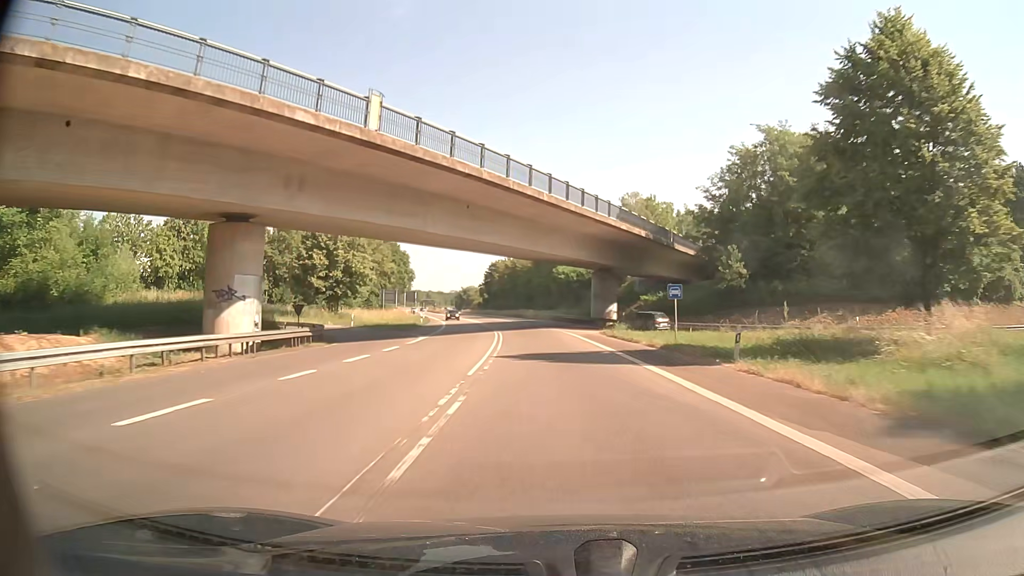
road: primary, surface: asphalt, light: Day
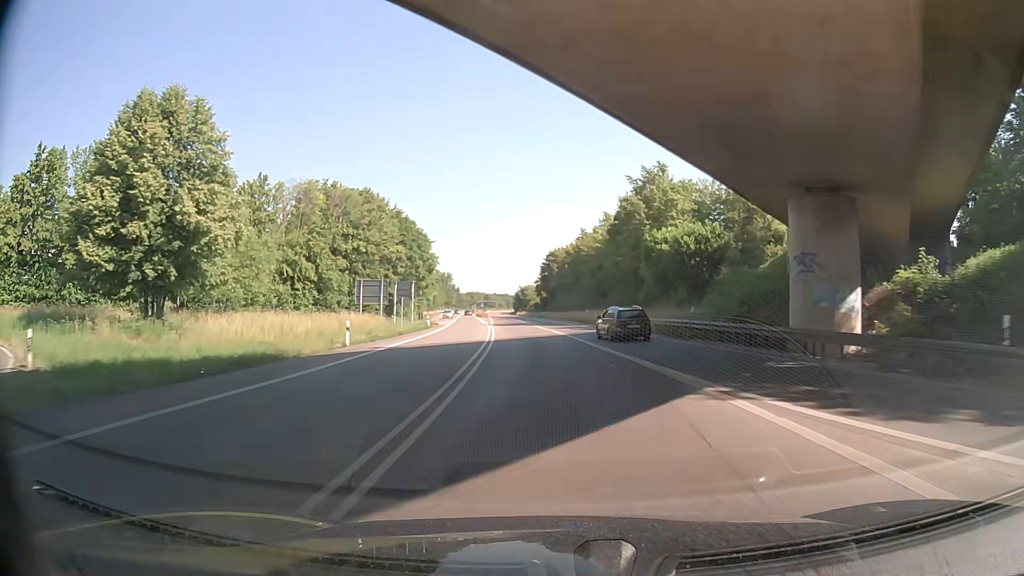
(-1.7, +42.2) m; -5°
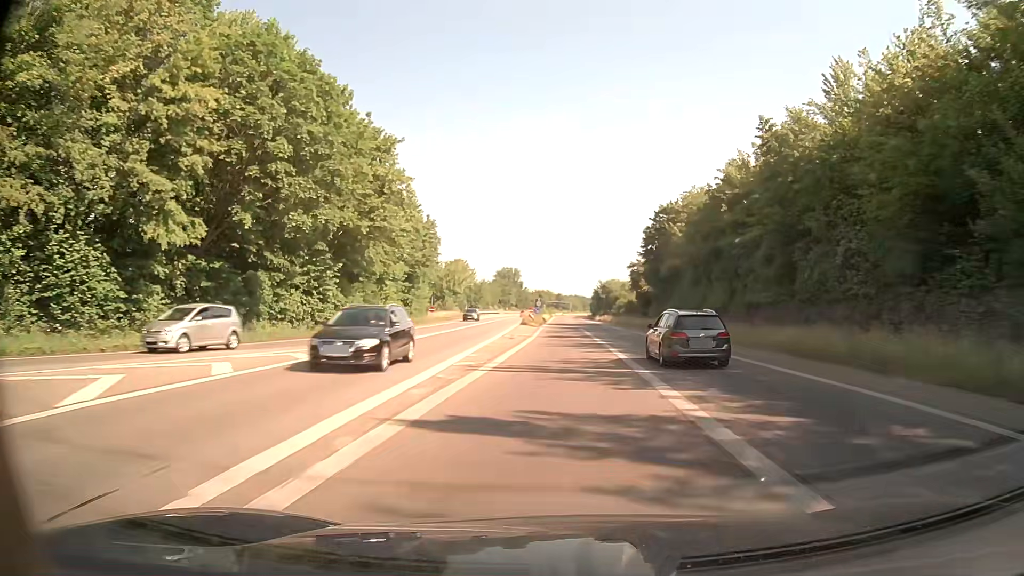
(-4.8, +69.2) m; -7°
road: trunk
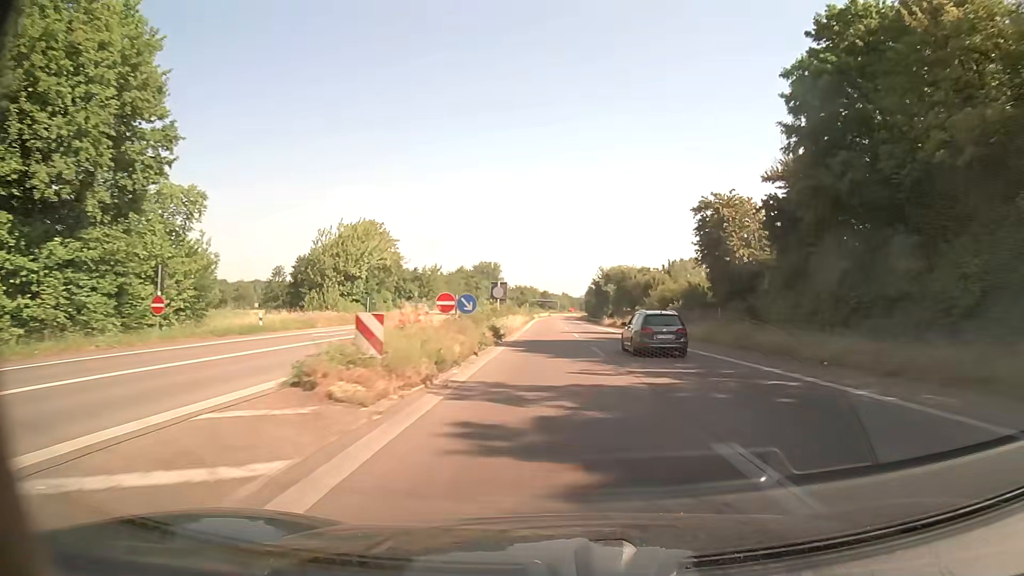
(+0.5, +55.9) m; +1°
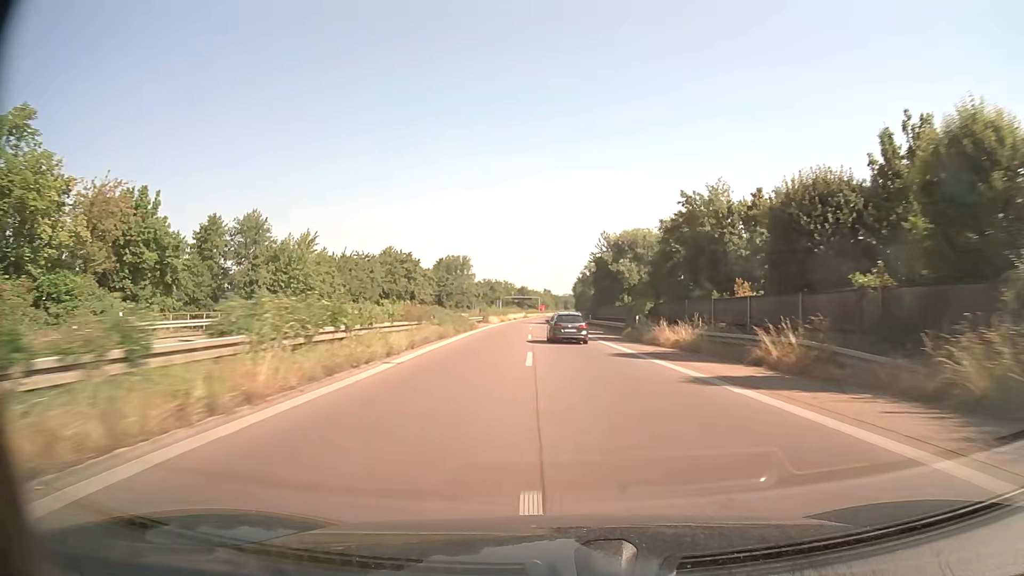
(+0.9, +57.9) m; +1°
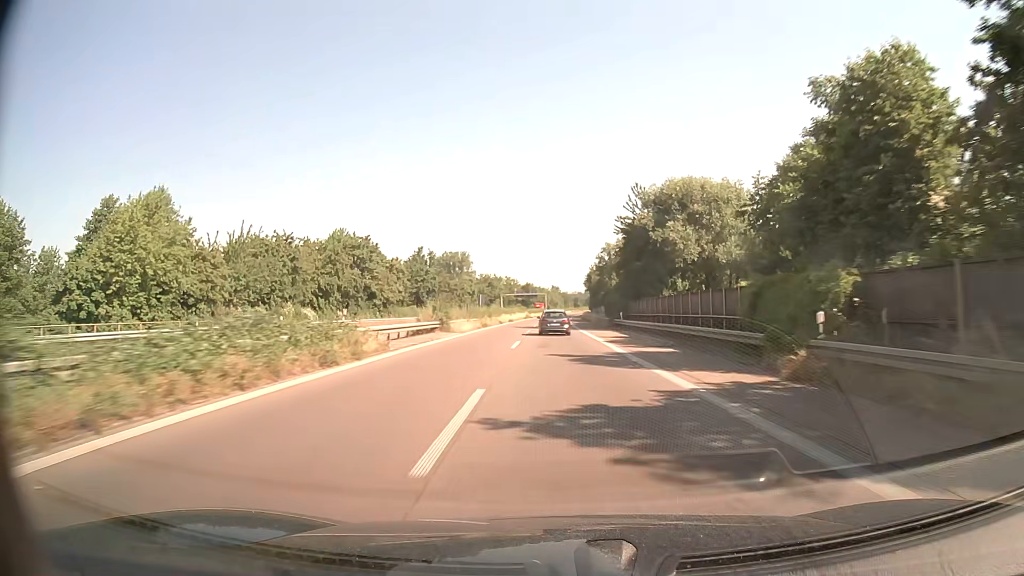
(-0.2, +29.6) m; -1°
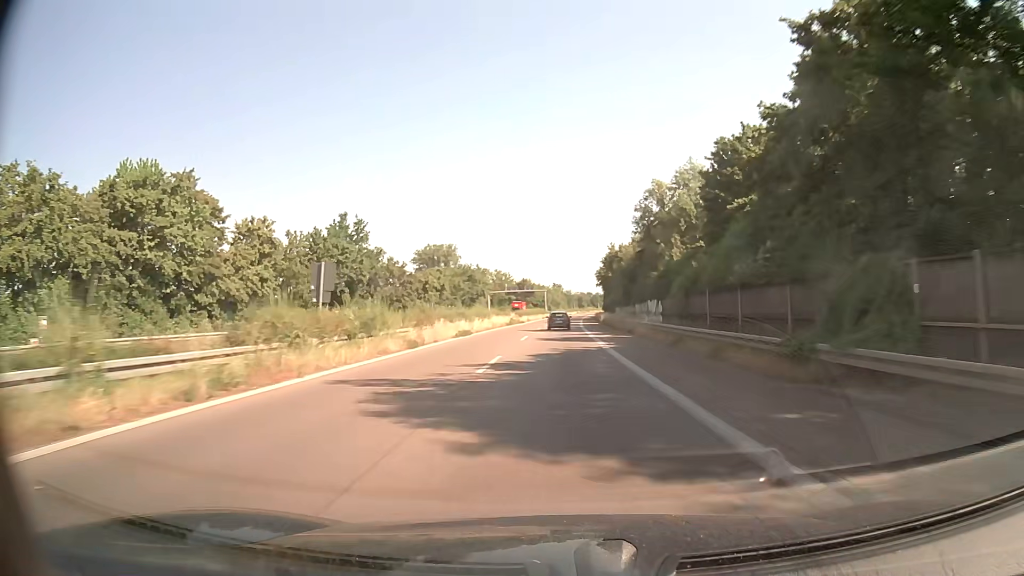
(-0.4, +44.8) m; 0°
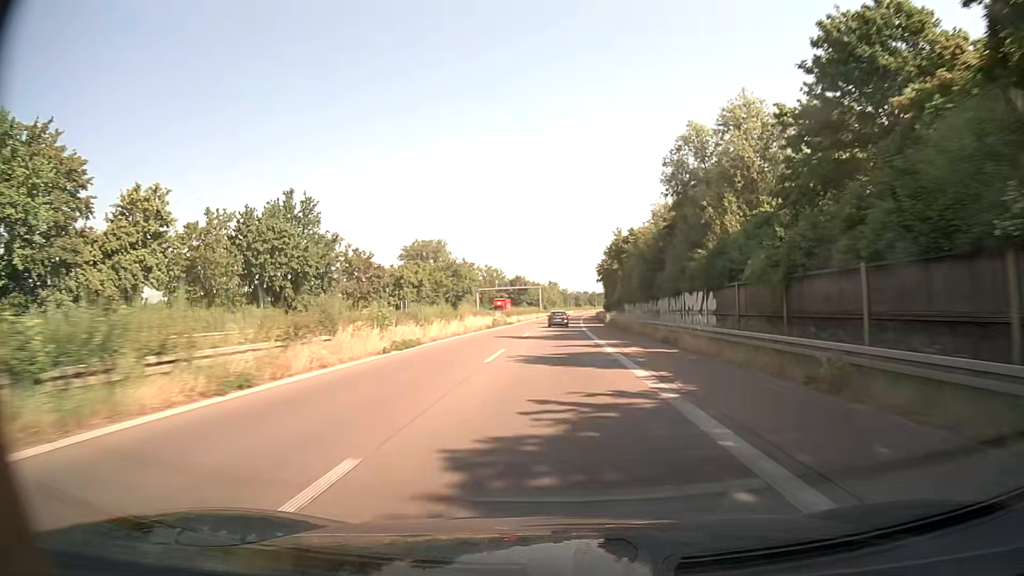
(0.0, +15.0) m; 0°
(0, +10) (0, +20) (0, +30) (0, +40) (0, +50) (+1, +60) (+1, +70) (+1, +80) (+1, +90) (+2, +100) m
